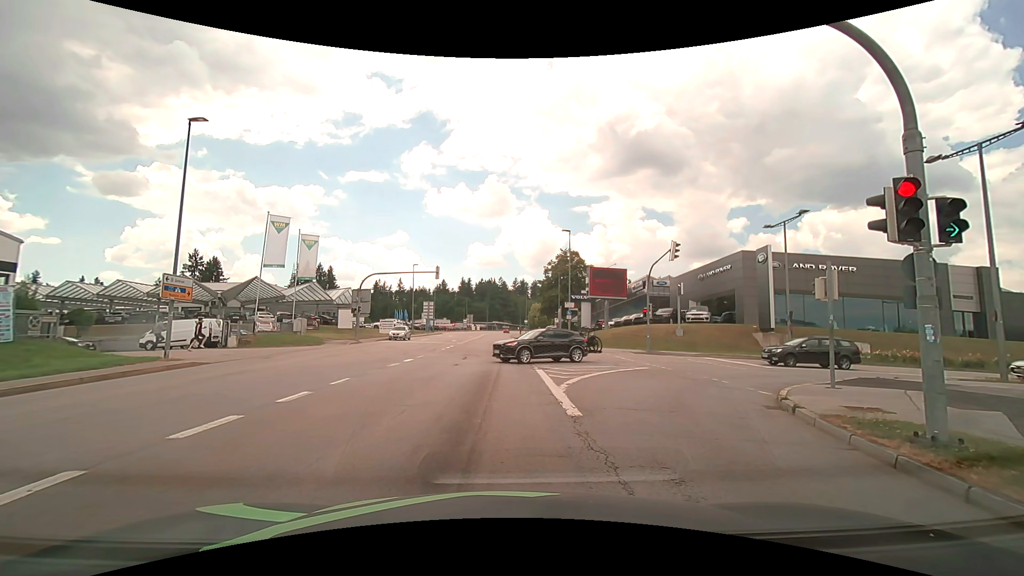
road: tertiary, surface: asphalt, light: Day
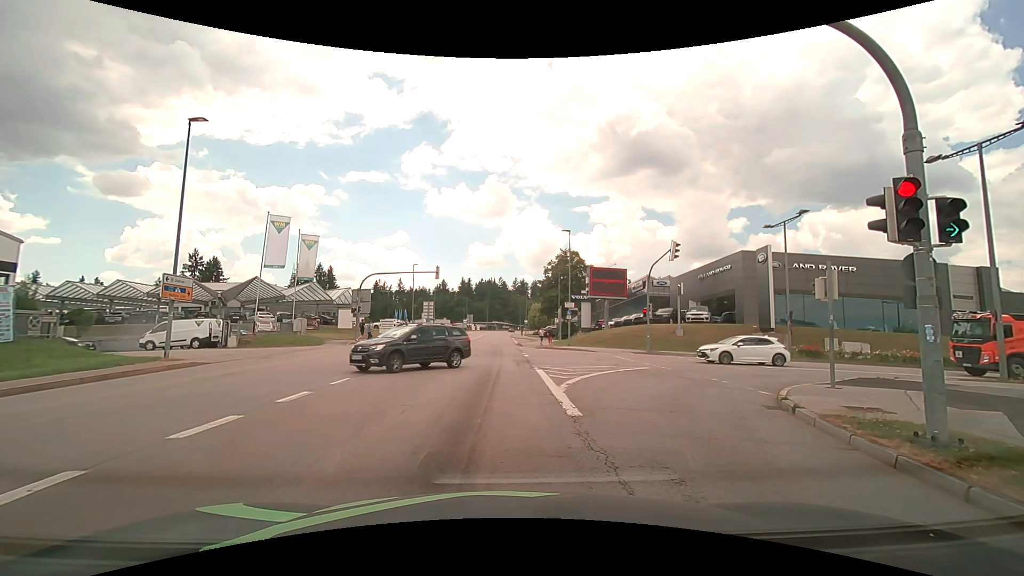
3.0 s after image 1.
(0.0, 0.0) m; 0°
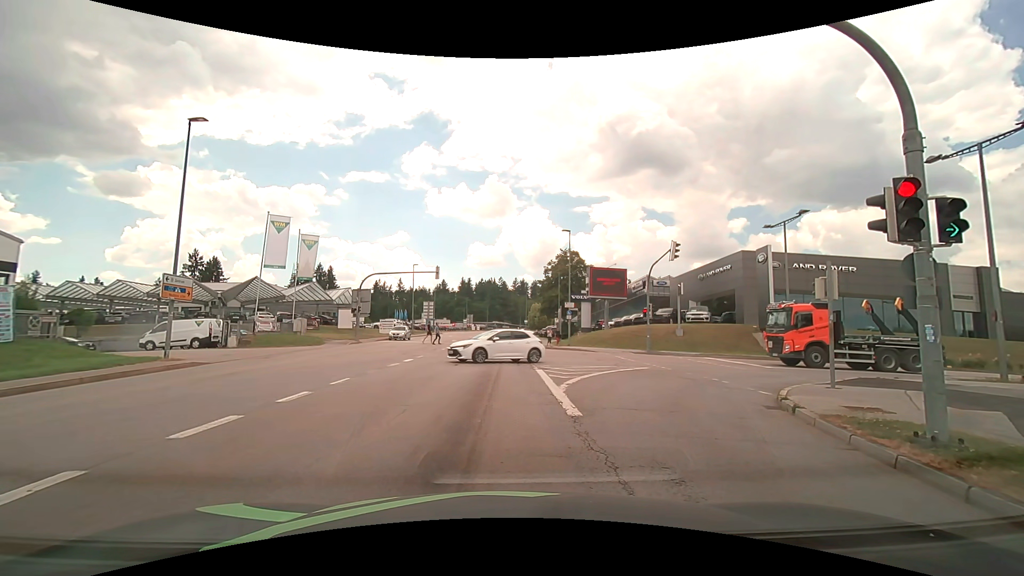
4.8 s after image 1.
(0.0, 0.0) m; 0°
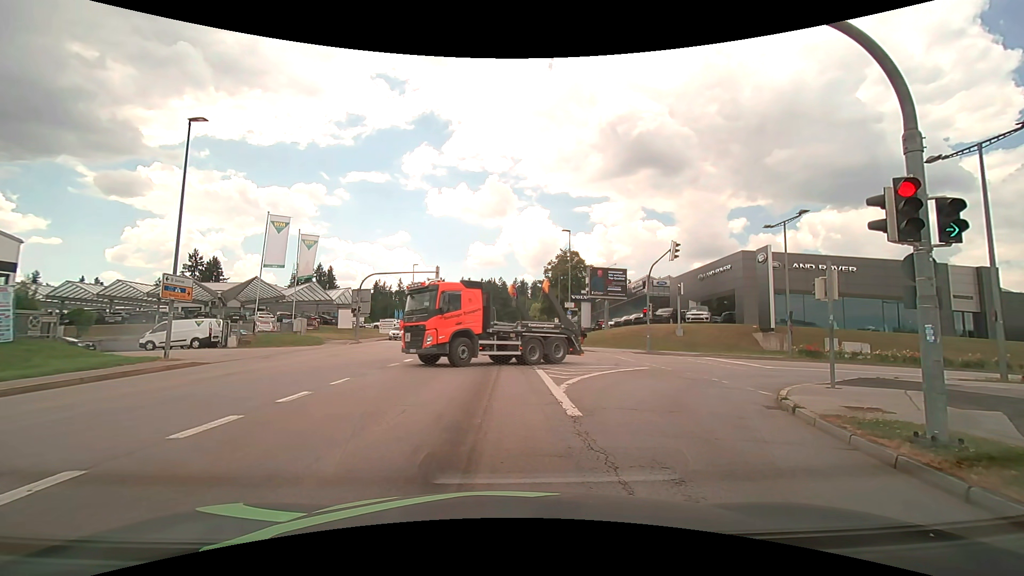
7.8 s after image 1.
(0.0, 0.0) m; 0°
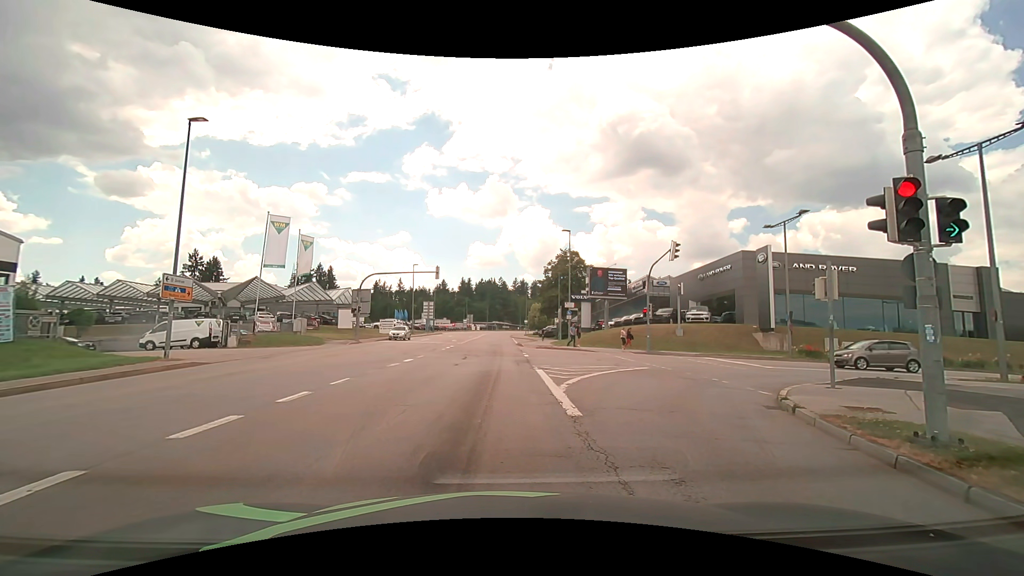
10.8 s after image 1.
(0.0, 0.0) m; 0°
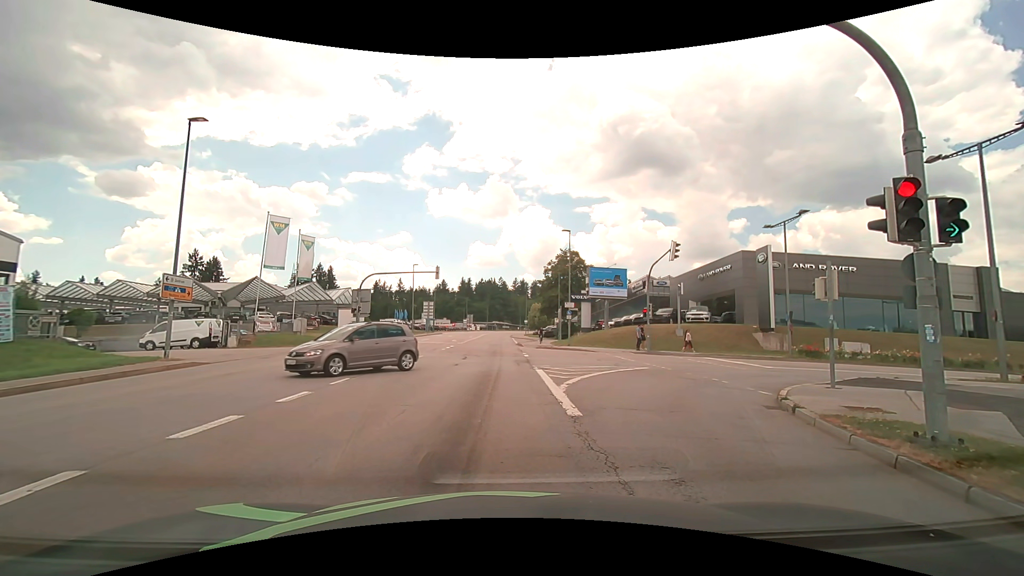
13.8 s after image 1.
(0.0, 0.0) m; 0°
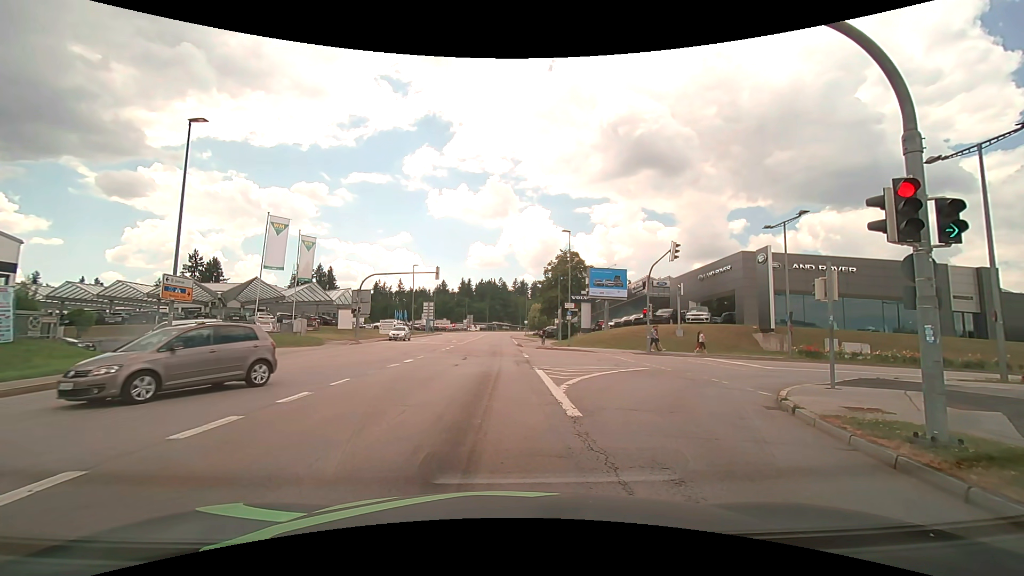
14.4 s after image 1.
(0.0, 0.0) m; 0°
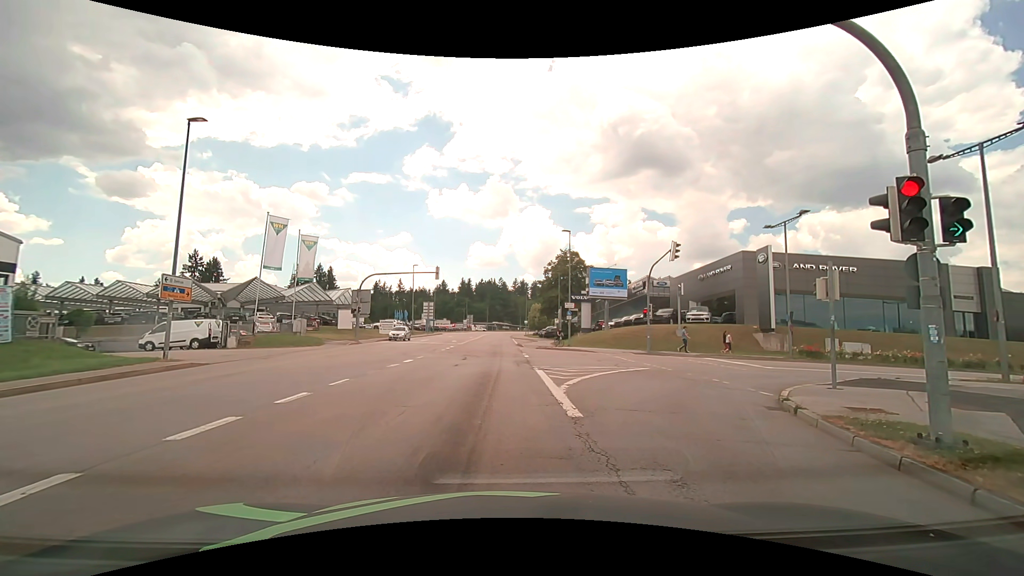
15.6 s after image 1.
(0.0, +0.1) m; 0°
(0, +10) (0, +20) (0, +30) (0, +40) (0, +50) (0, +60) (0, +70) (0, +80) (0, +90) (0, +100) m
